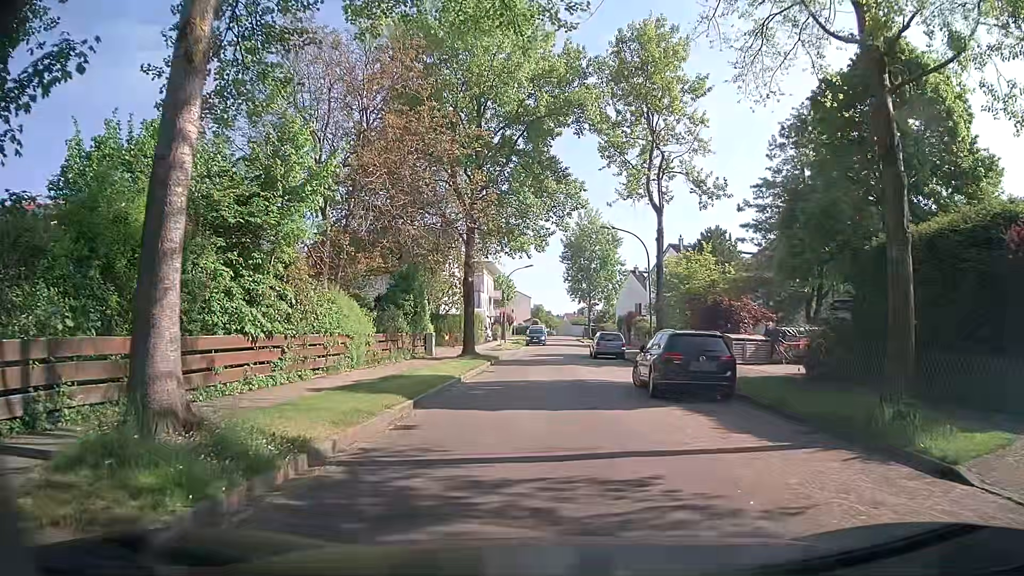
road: residential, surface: asphalt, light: Day
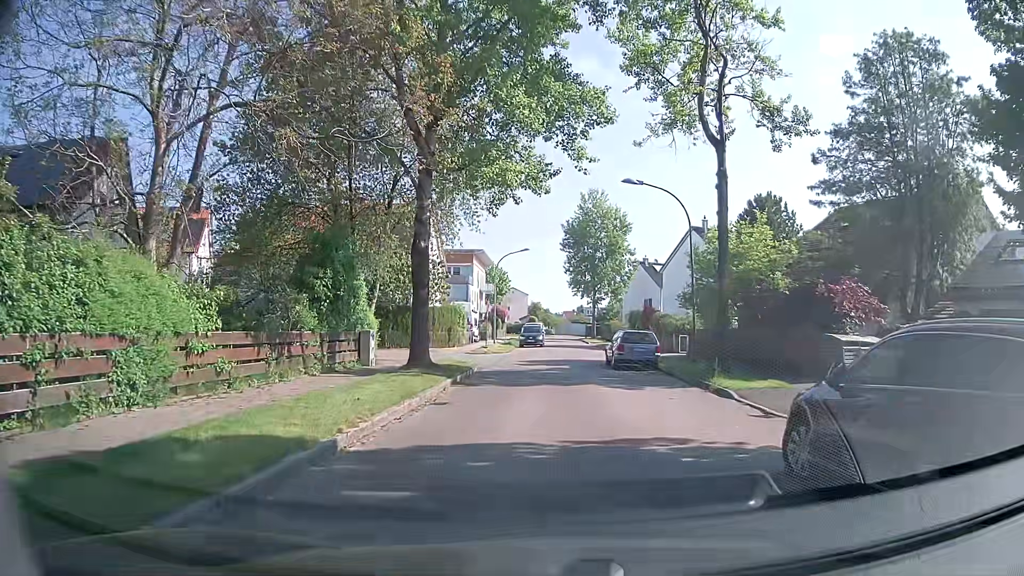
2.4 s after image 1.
(+0.1, +11.3) m; 0°
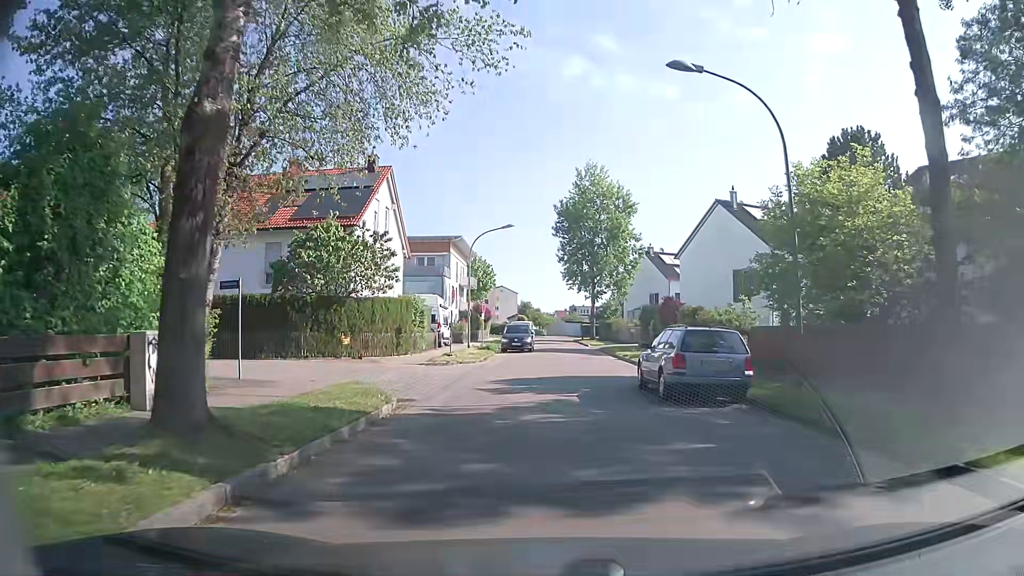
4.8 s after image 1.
(+0.2, +12.1) m; +1°
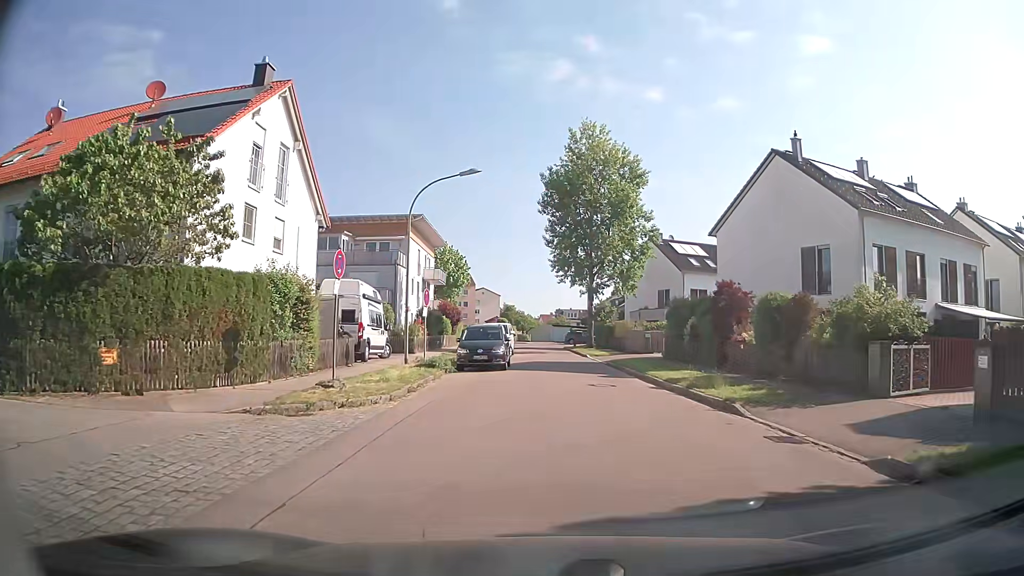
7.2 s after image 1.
(+0.1, +14.8) m; +1°
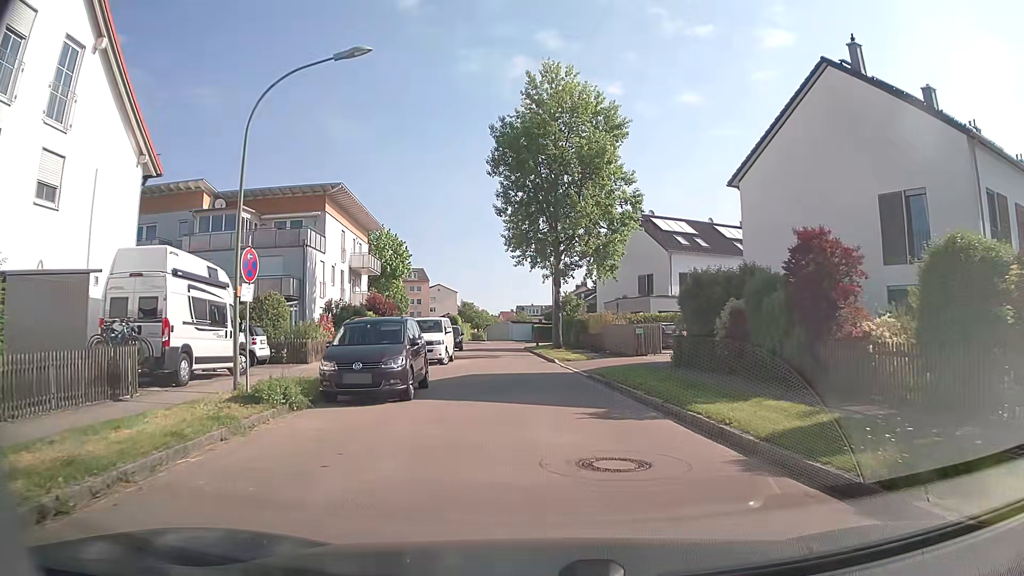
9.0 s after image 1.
(+0.4, +11.5) m; +4°
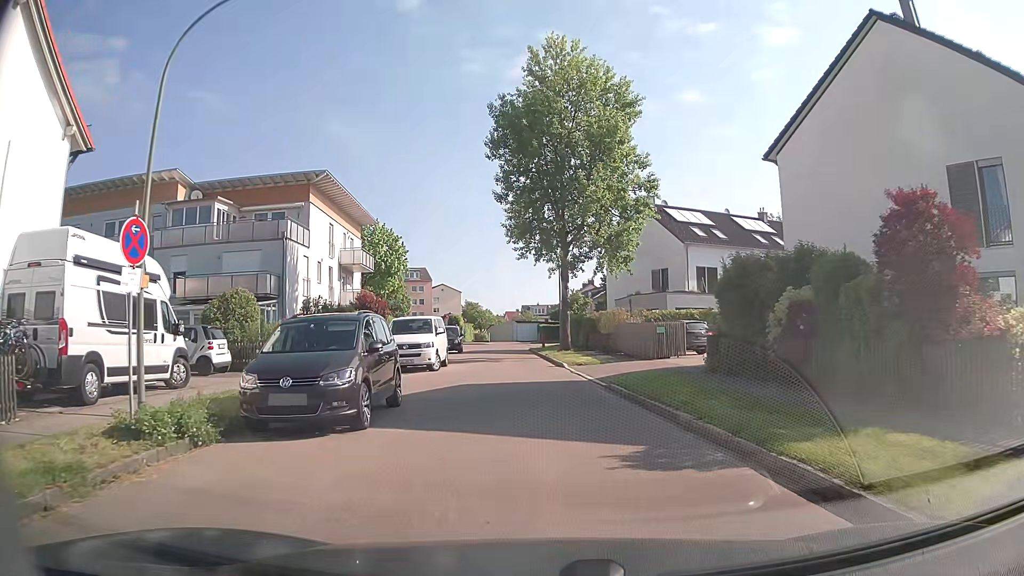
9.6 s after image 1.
(0.0, +3.9) m; -1°
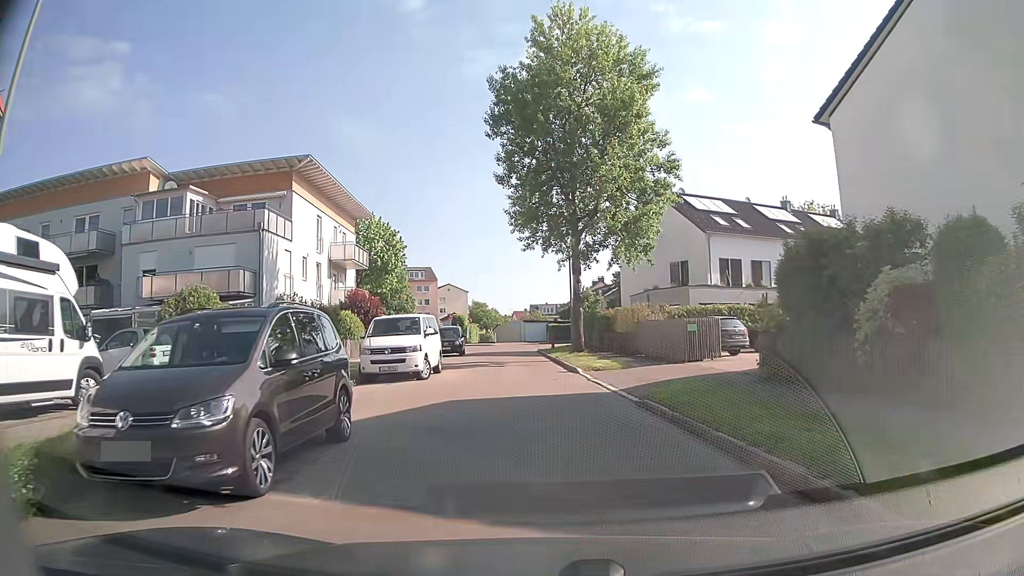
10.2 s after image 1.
(0.0, +4.0) m; 0°
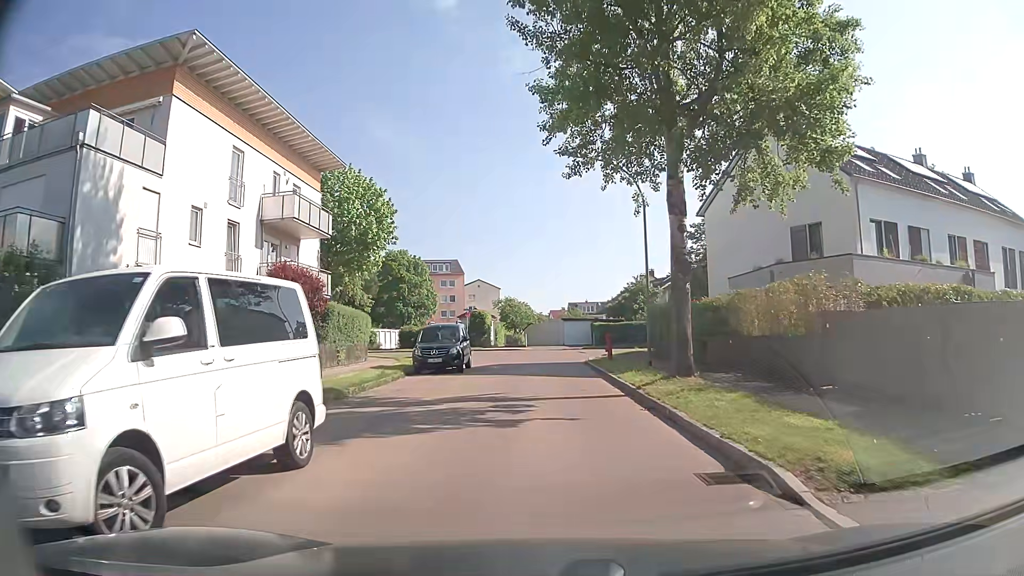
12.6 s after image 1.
(-0.7, +15.9) m; -4°
